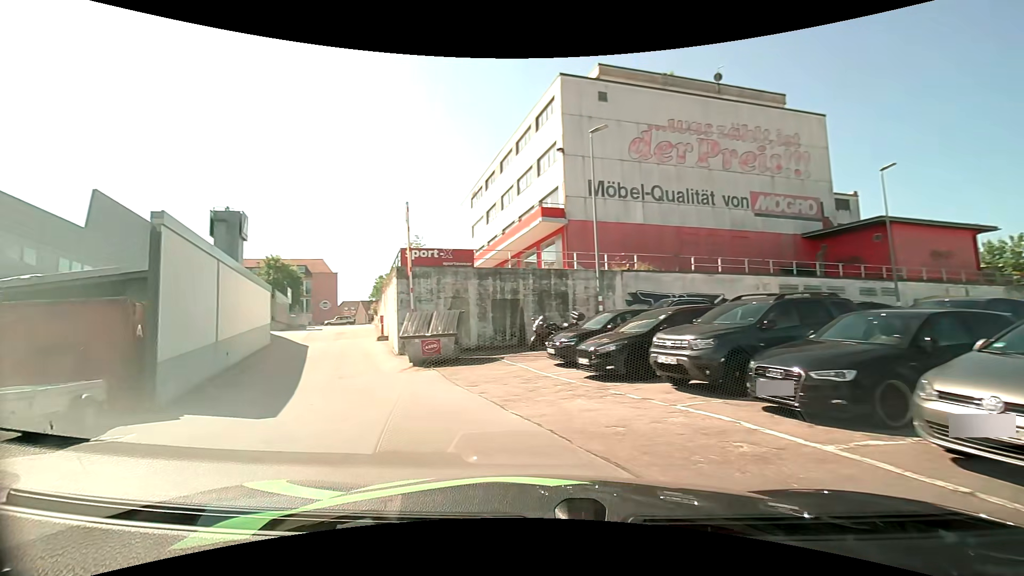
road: service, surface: asphalt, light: Day
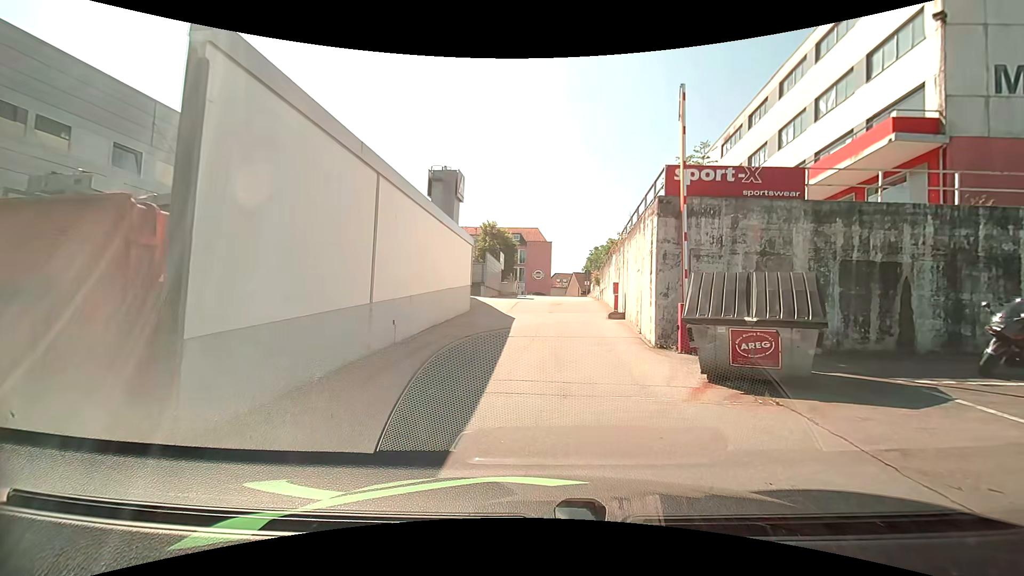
(-2.6, +8.1) m; -24°
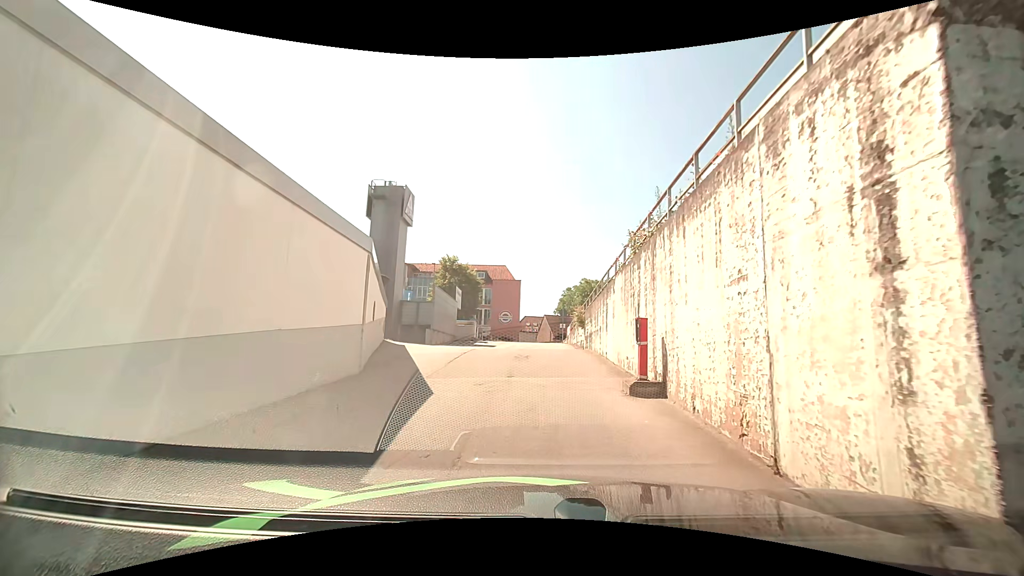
(+0.5, +9.1) m; +4°
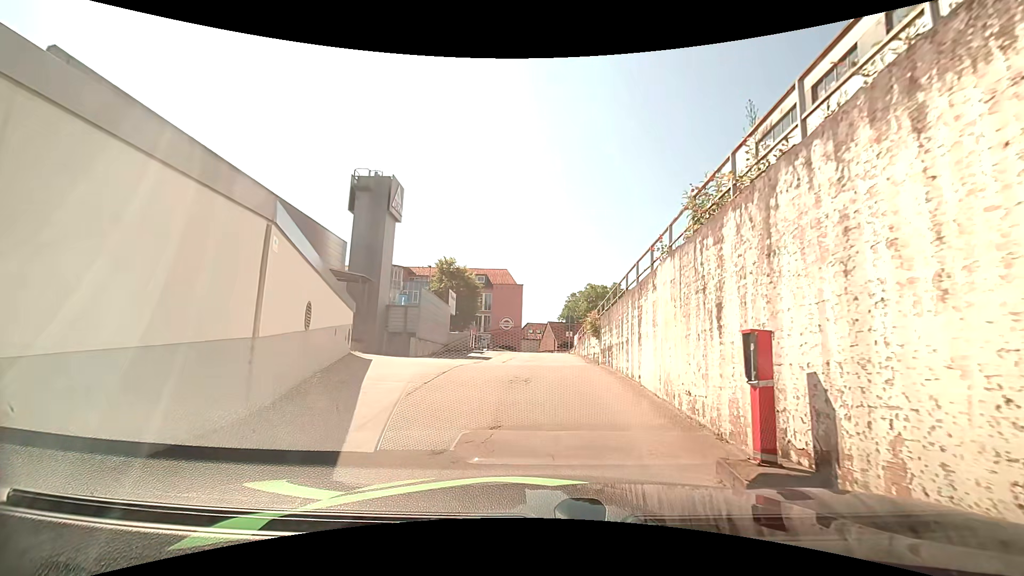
(-0.1, +4.3) m; 0°
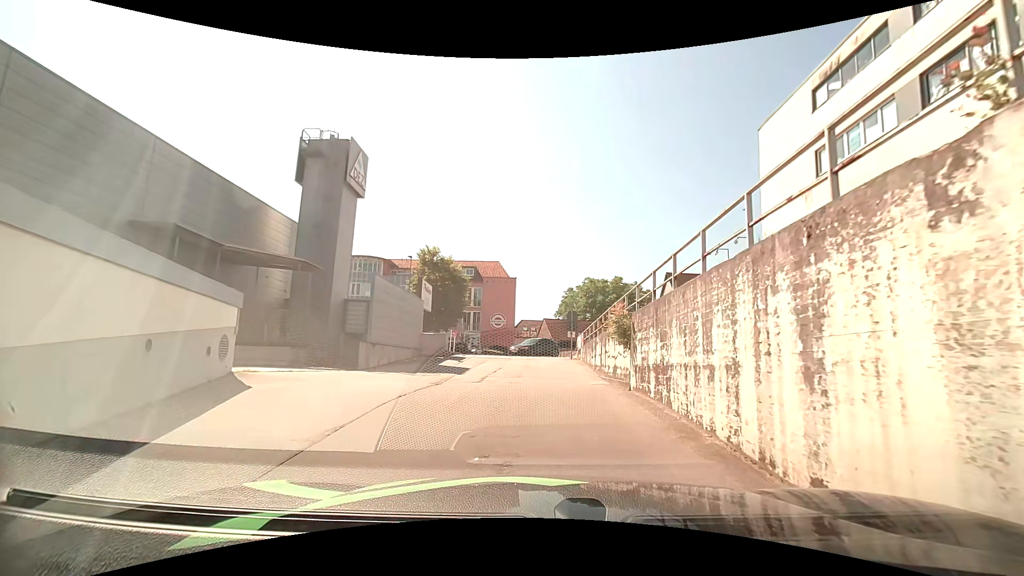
(-0.1, +6.6) m; -1°
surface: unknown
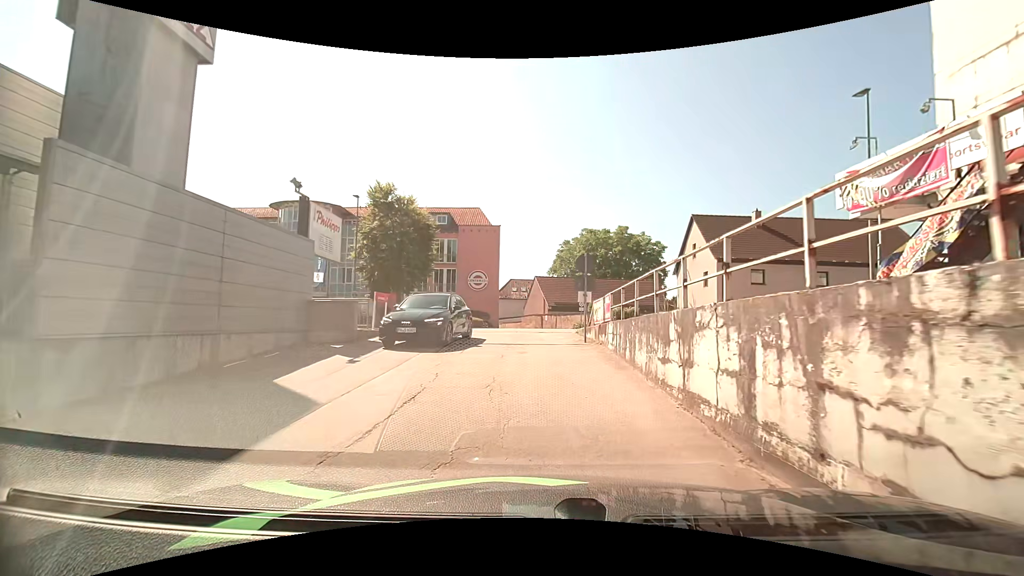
(+0.1, +12.3) m; 0°
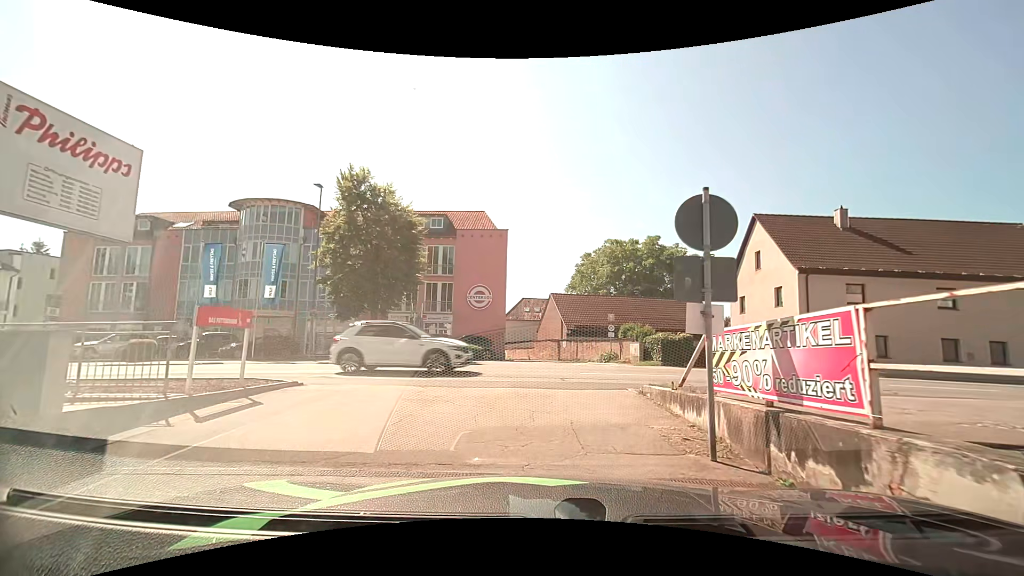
(0.0, +9.5) m; -1°
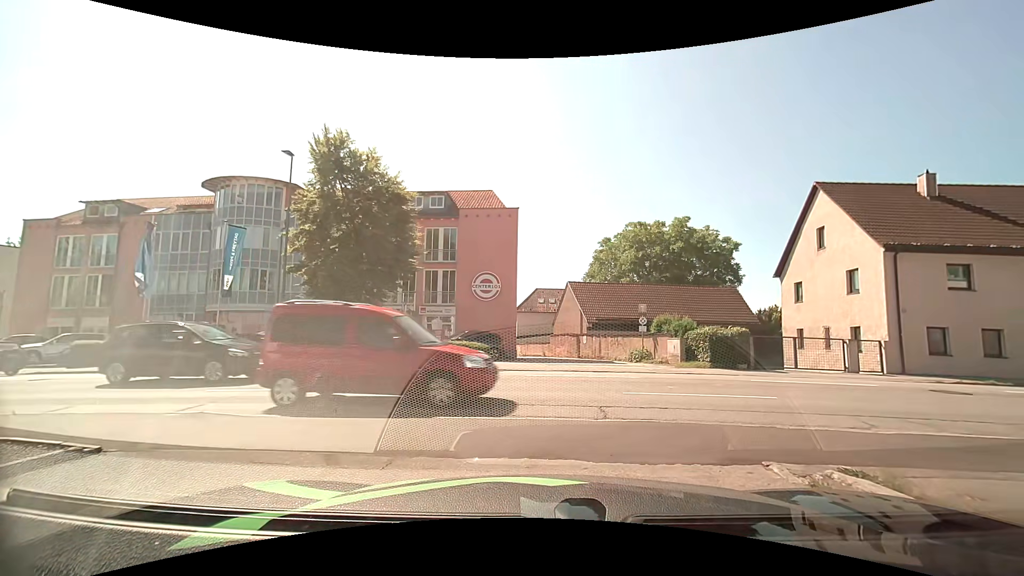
(-0.1, +5.1) m; +1°
